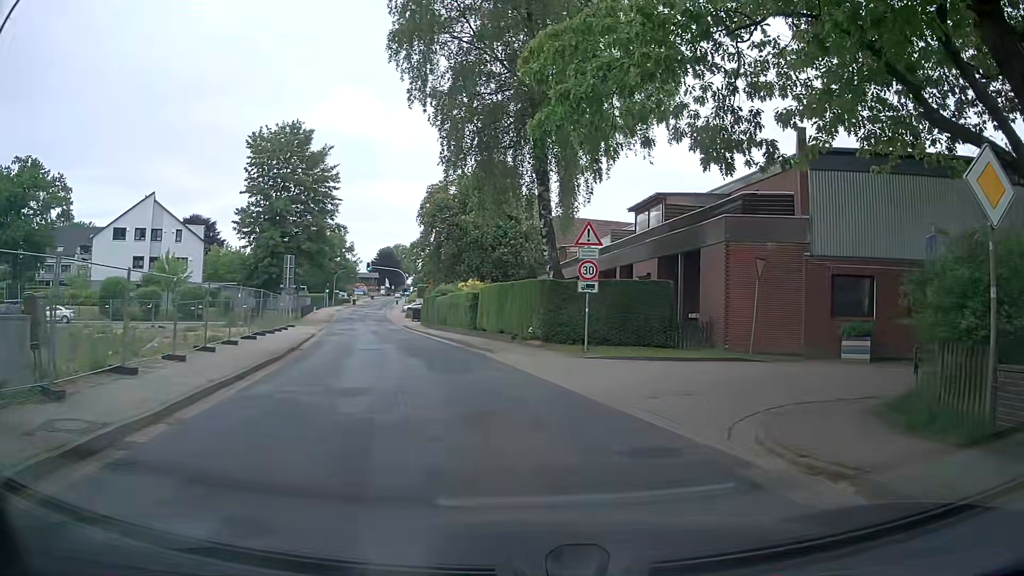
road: tertiary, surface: asphalt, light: Day
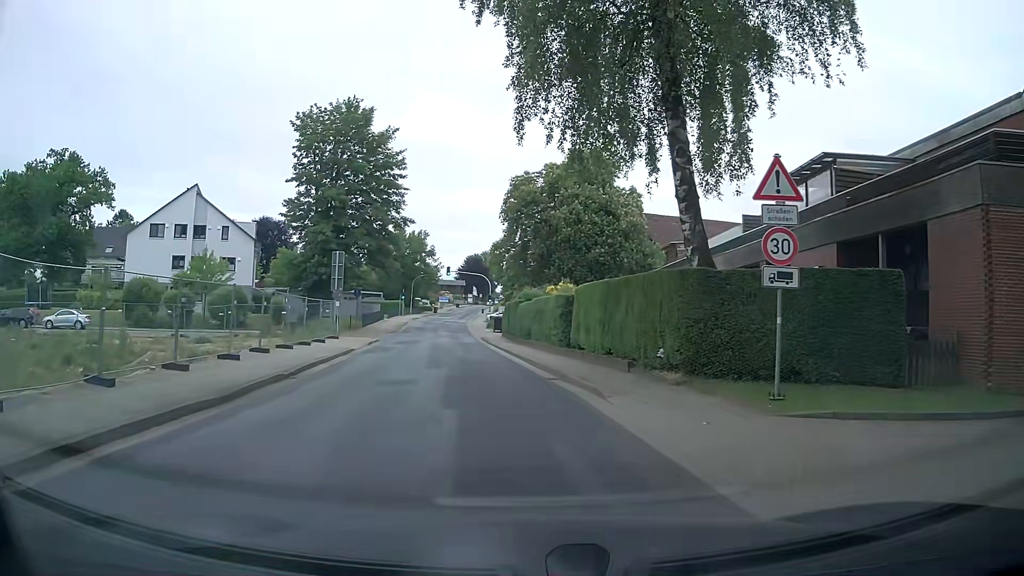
(-0.9, +9.3) m; -8°
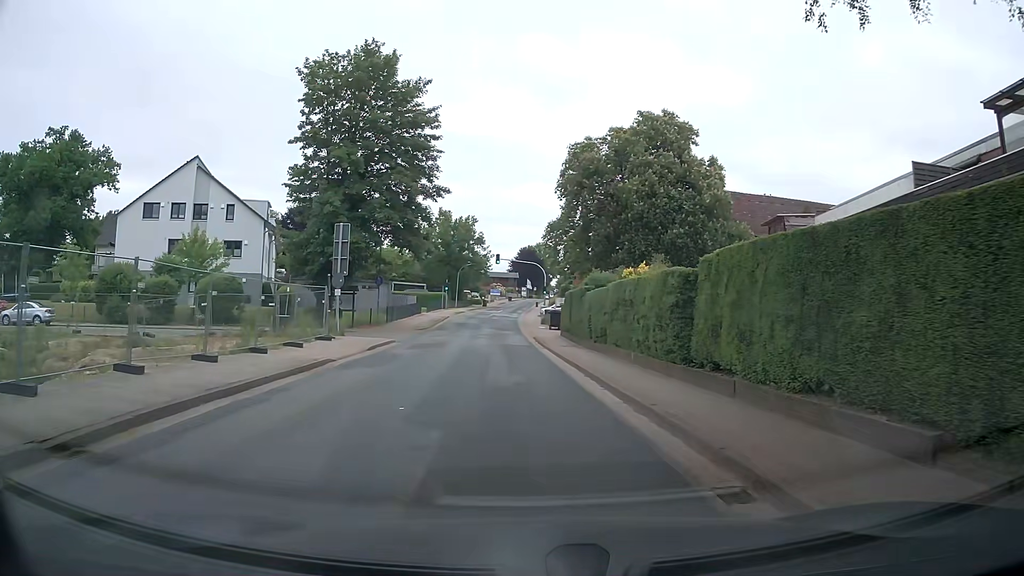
(-0.8, +10.6) m; -7°
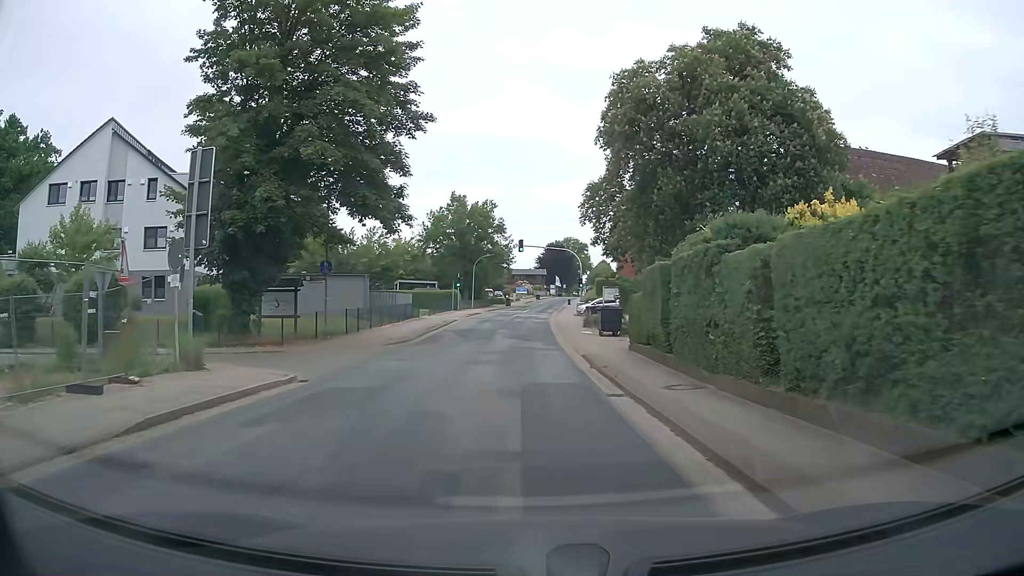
(-0.2, +16.3) m; -2°
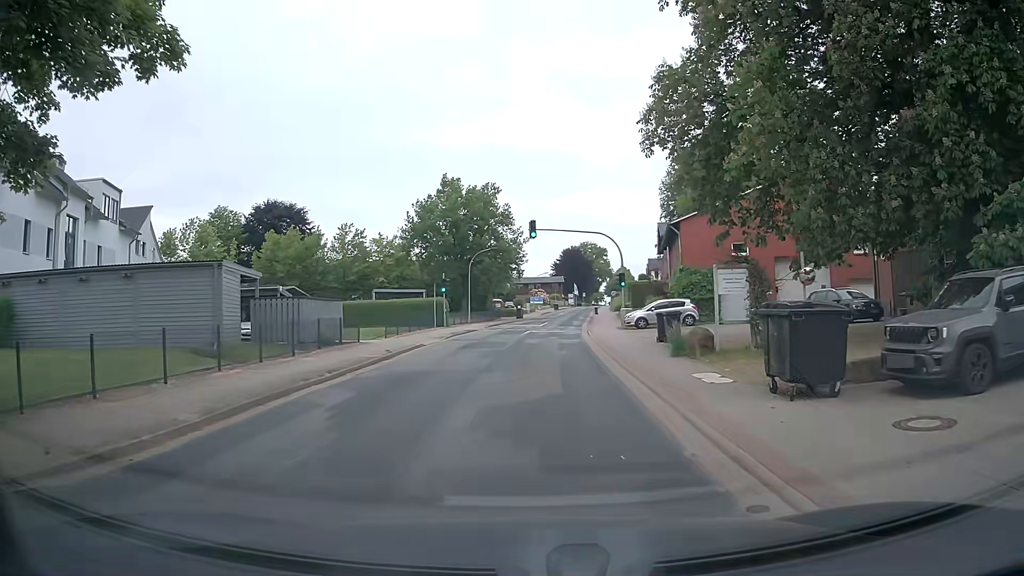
(0.0, +20.6) m; -1°
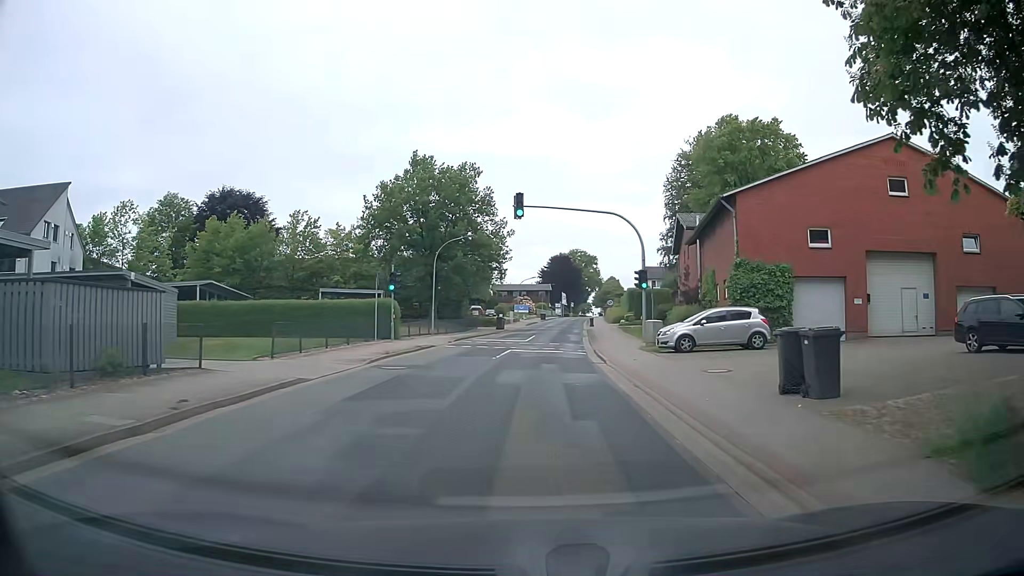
(+0.1, +13.1) m; +1°
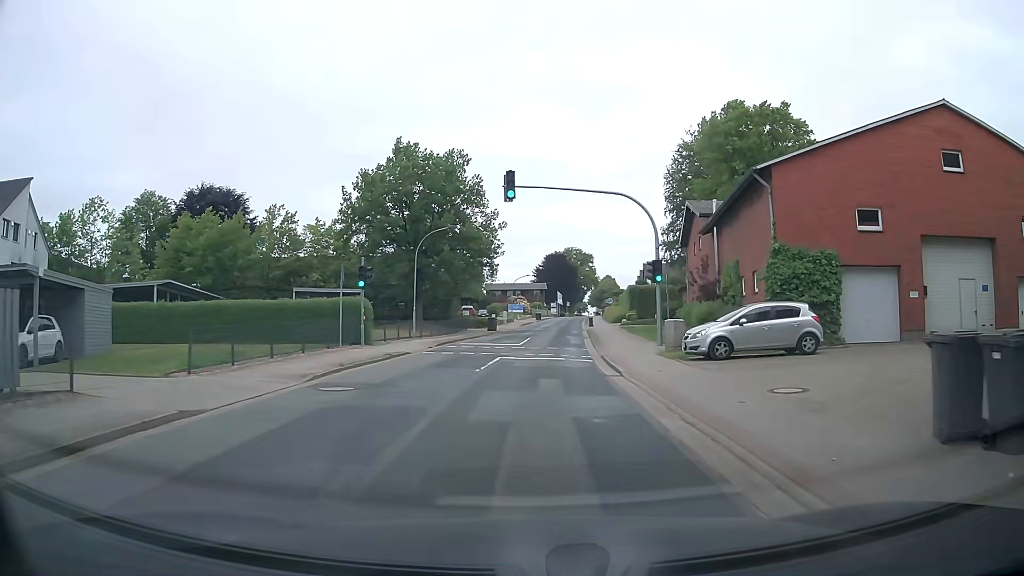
(0.0, +4.9) m; 0°
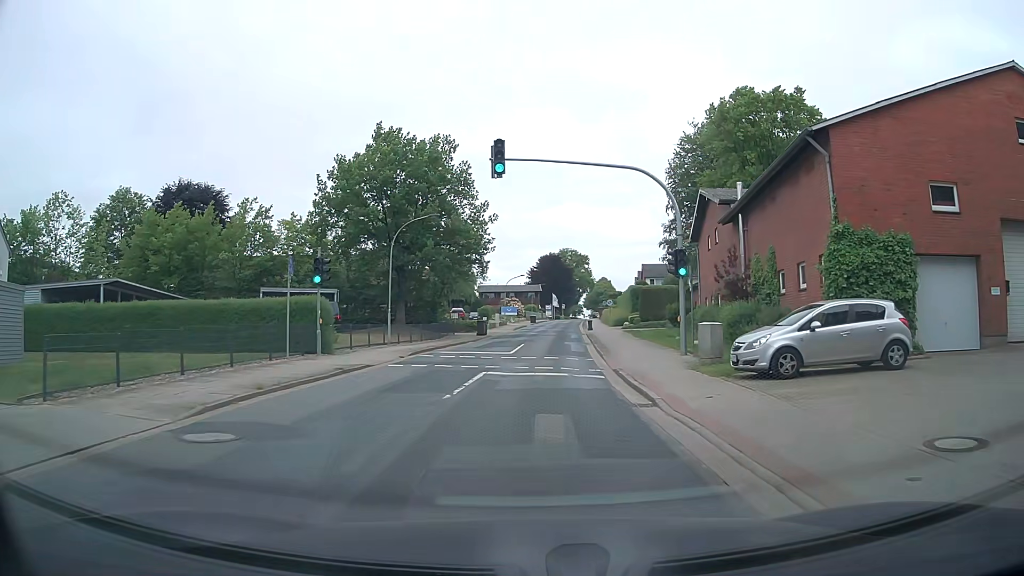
(0.0, +5.2) m; 0°
(0, +10) (+1, +20) (+1, +30) (+2, +40) (+3, +50) (+3, +60) (+4, +70) (+5, +80) (+6, +90) (+7, +100) m
